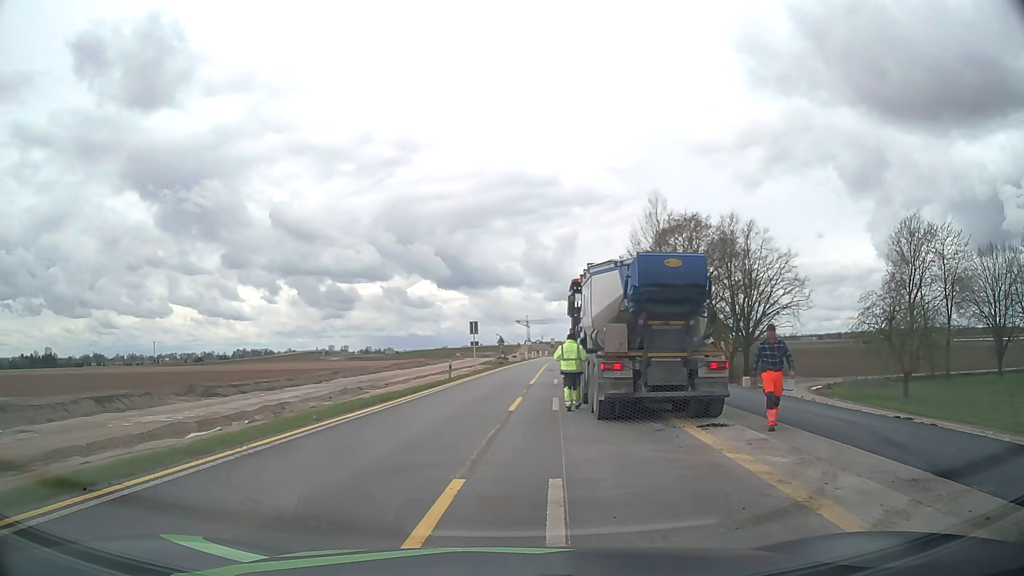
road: motorway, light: Day
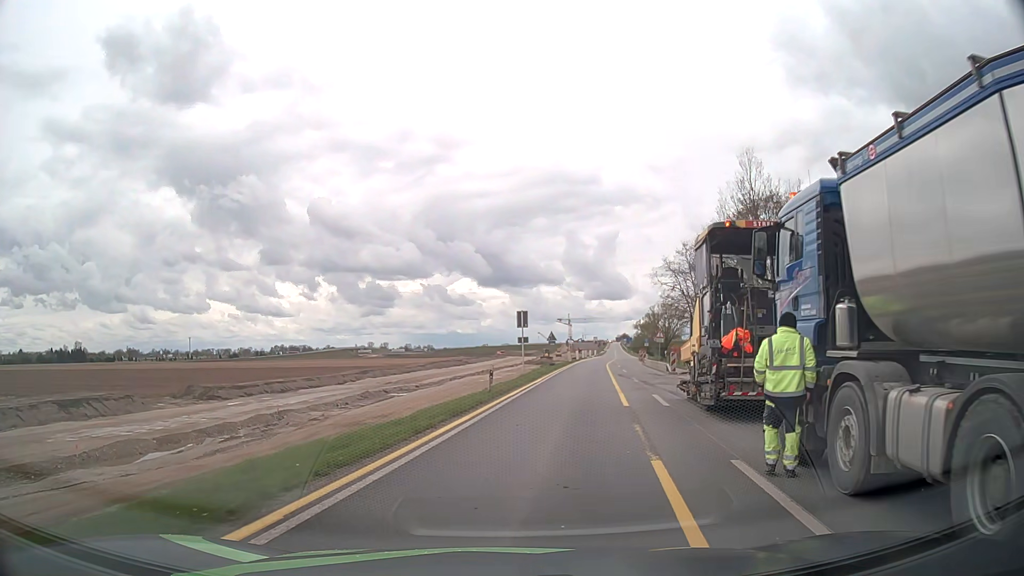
(-0.8, +11.6) m; -3°
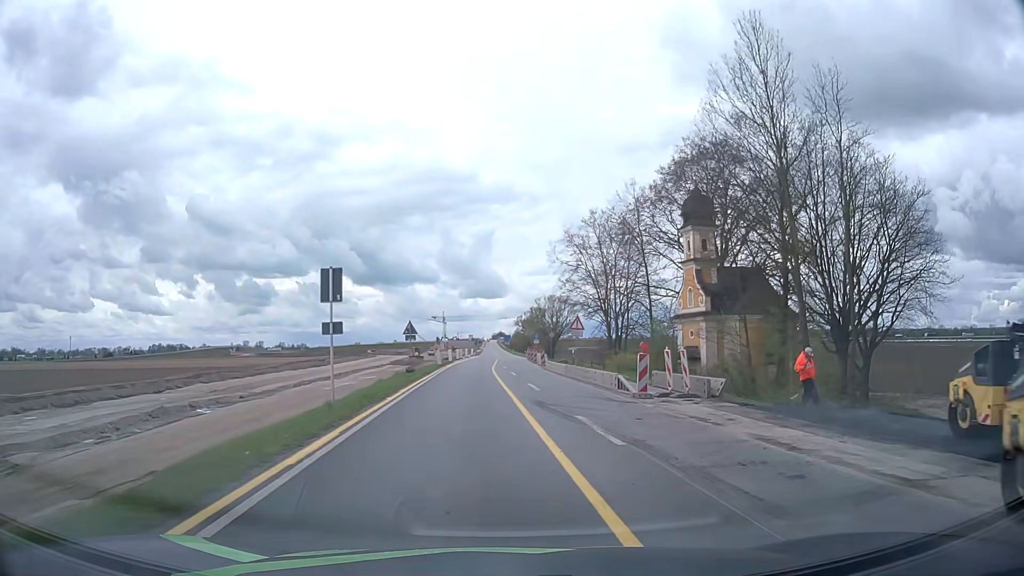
(+2.0, +19.6) m; +11°
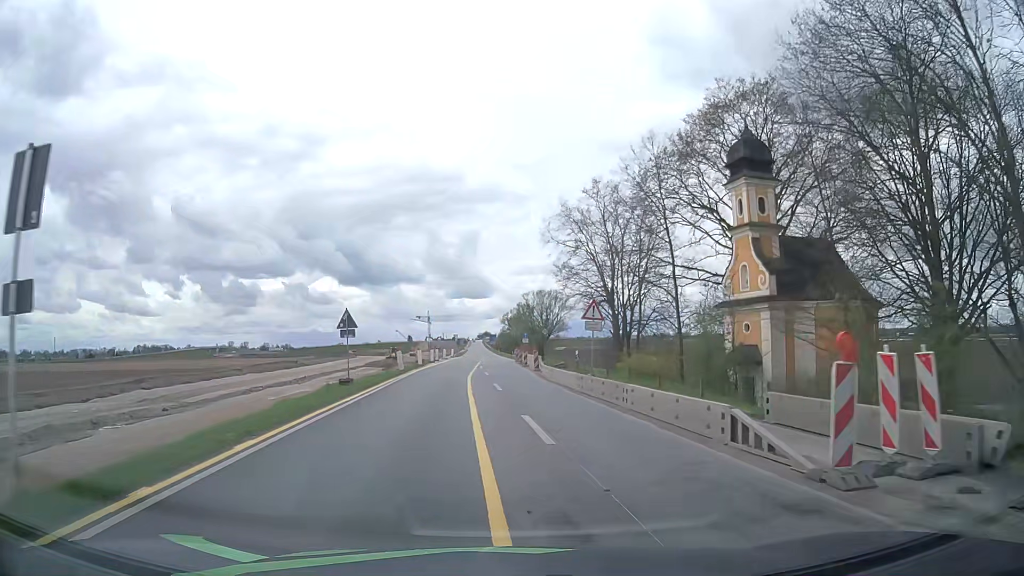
(+0.2, +12.1) m; +1°
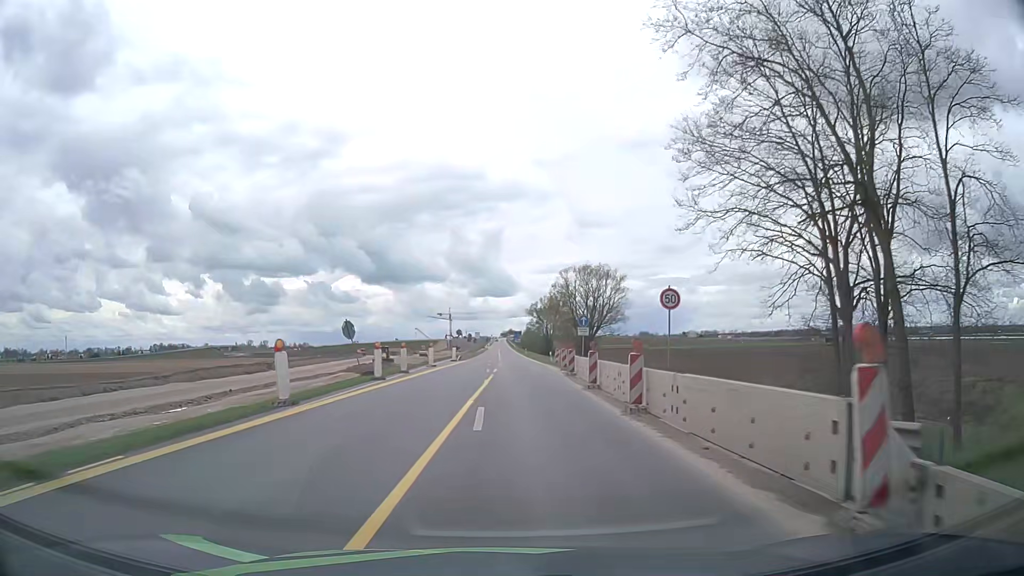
(-0.7, +35.3) m; -2°
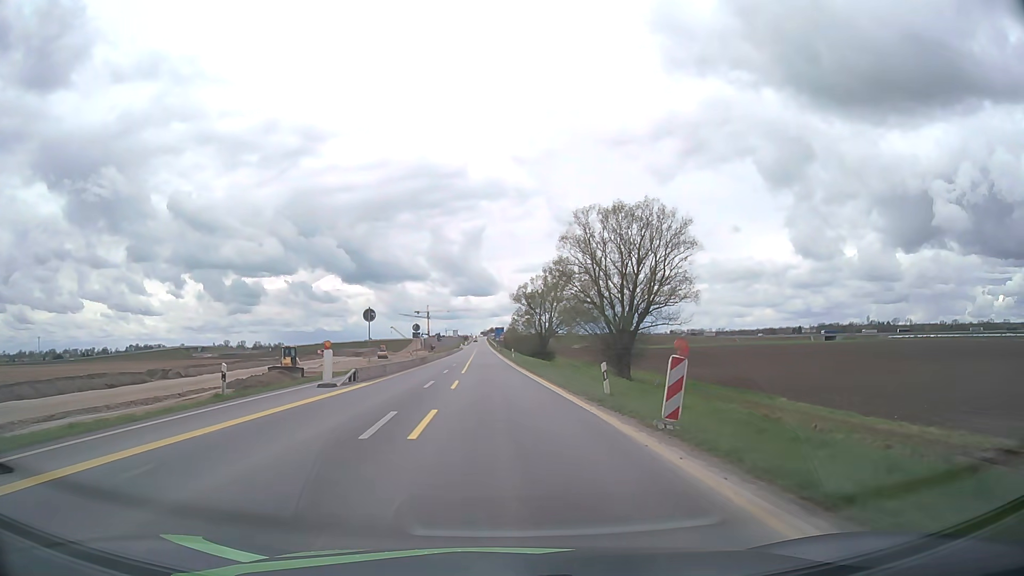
(+0.5, +37.6) m; +2°
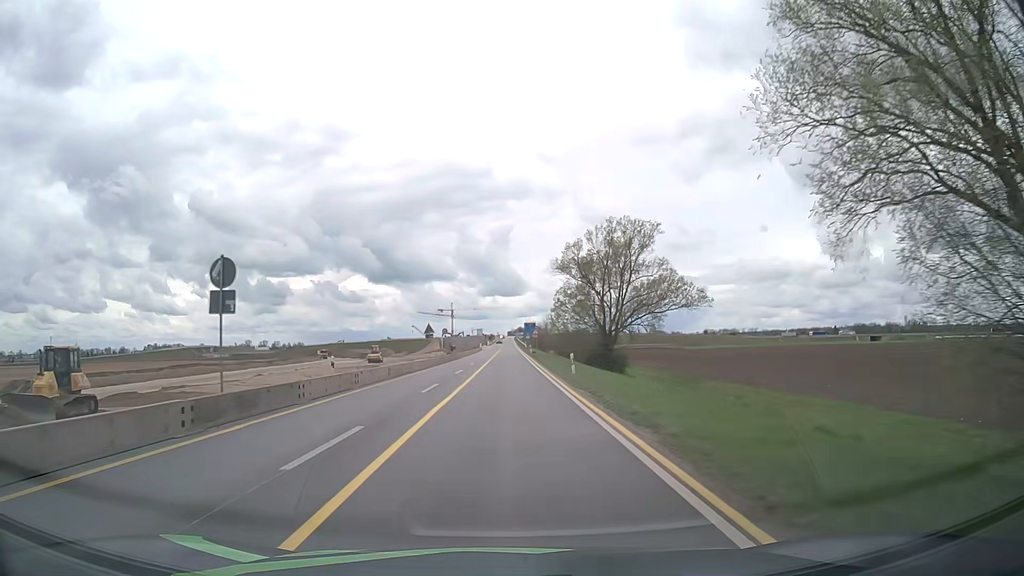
(-0.9, +39.2) m; -2°
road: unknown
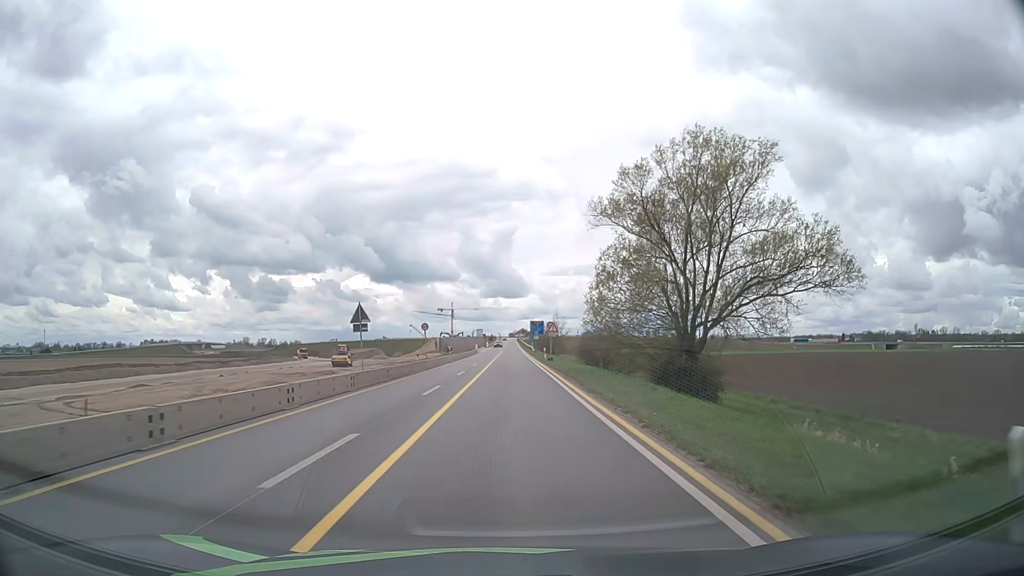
(0.0, +25.3) m; 0°
(0, +10) (0, +20) (0, +30) (0, +40) (0, +50) (+1, +60) (+1, +70) (+1, +80) (+1, +90) (+1, +100) m
